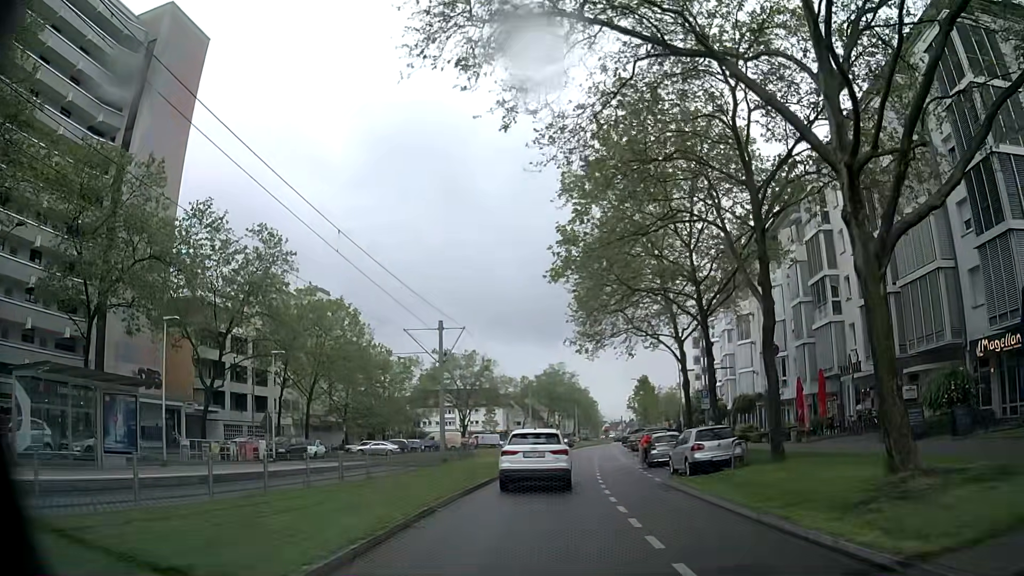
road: tertiary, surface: asphalt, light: Day
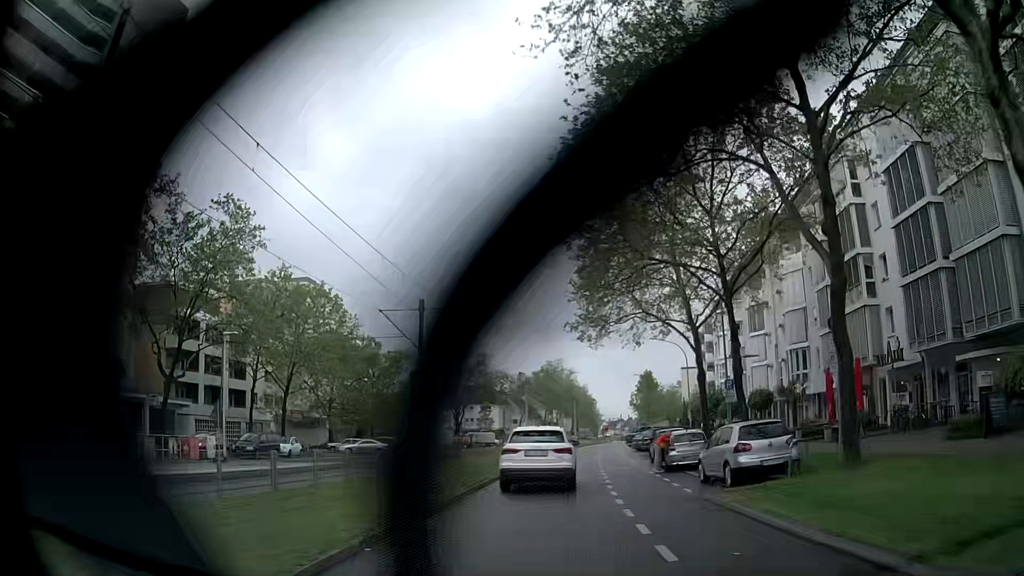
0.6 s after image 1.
(0.0, +5.1) m; 0°
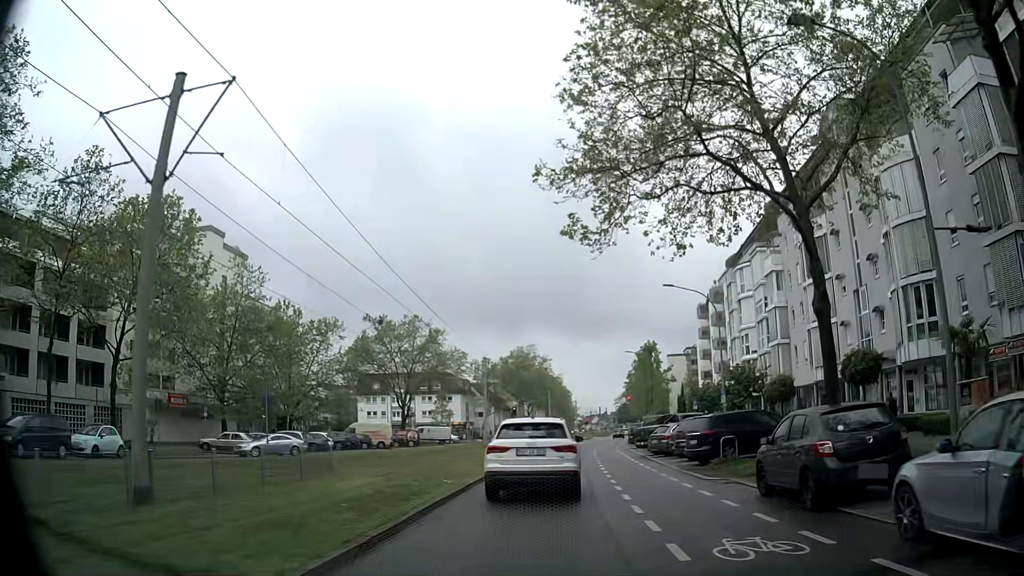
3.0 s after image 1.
(+0.2, +20.2) m; +3°
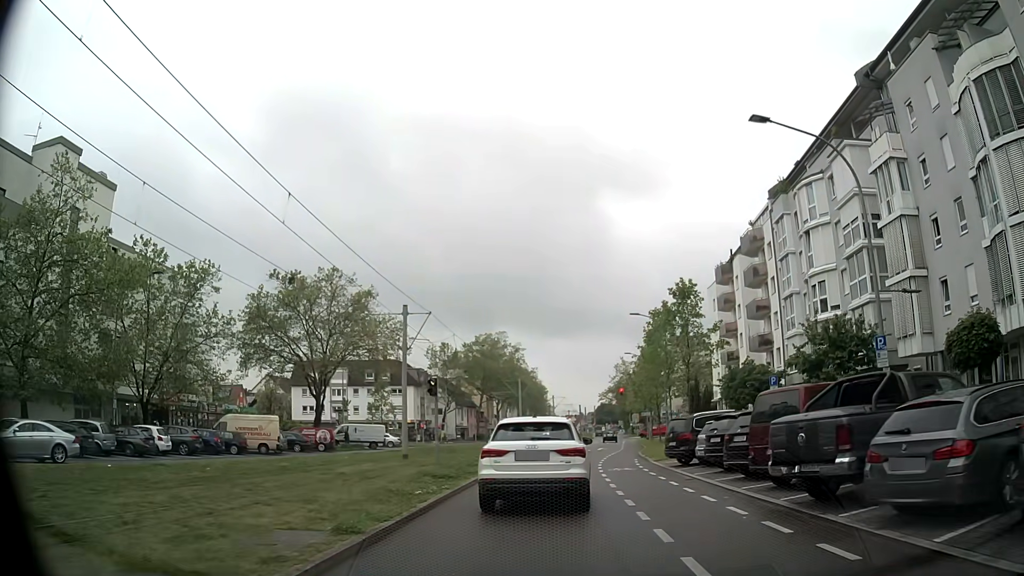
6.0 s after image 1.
(+0.1, +22.9) m; +1°
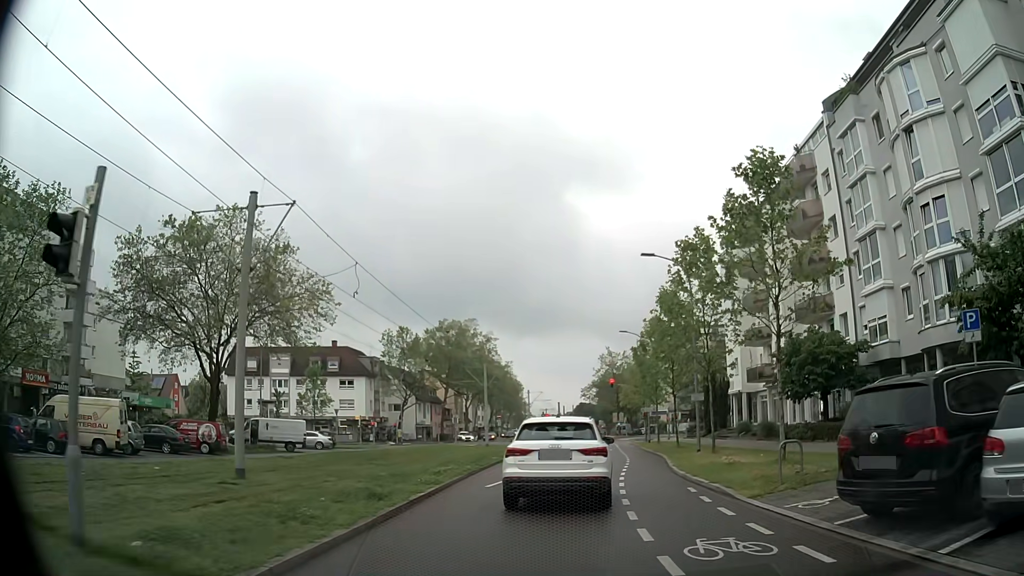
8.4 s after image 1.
(+0.5, +15.8) m; +4°
